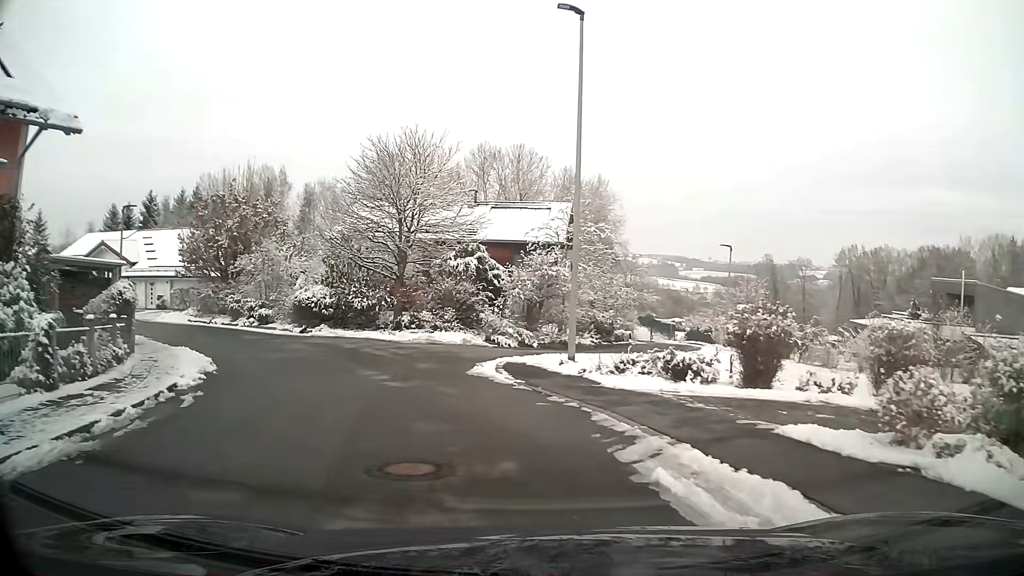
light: Day
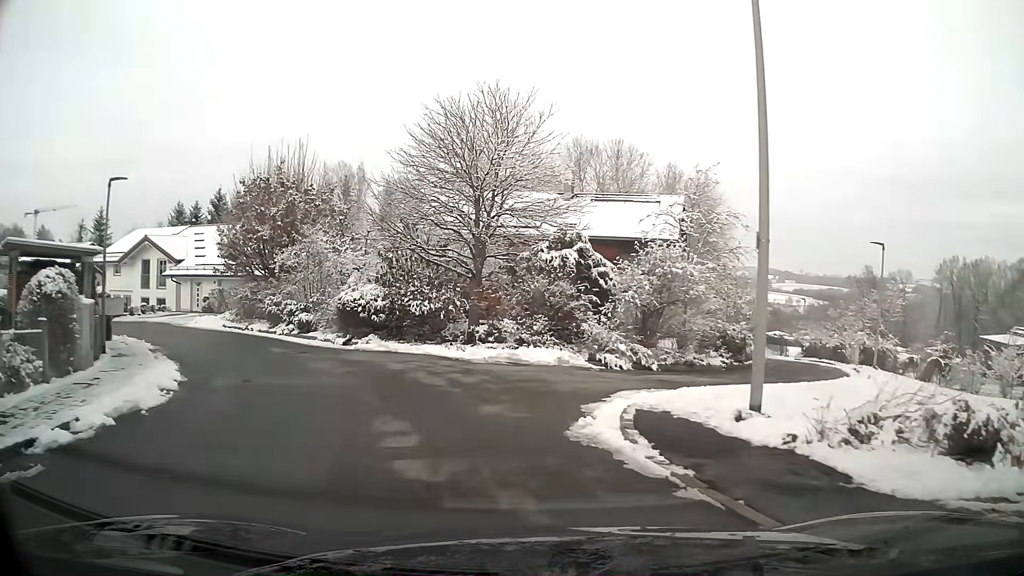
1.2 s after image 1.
(-0.5, +6.5) m; -8°
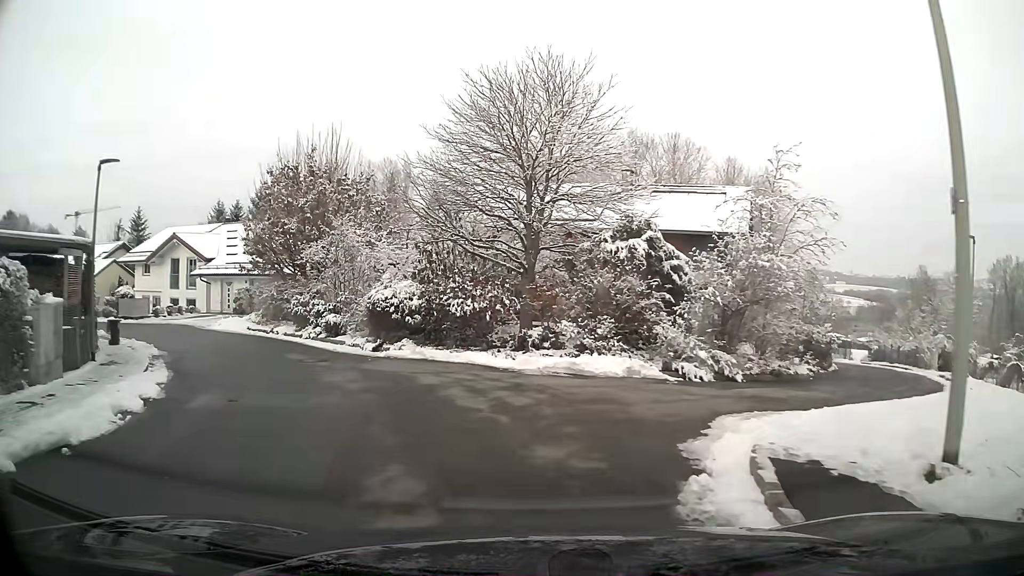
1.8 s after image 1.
(-0.1, +3.1) m; -5°
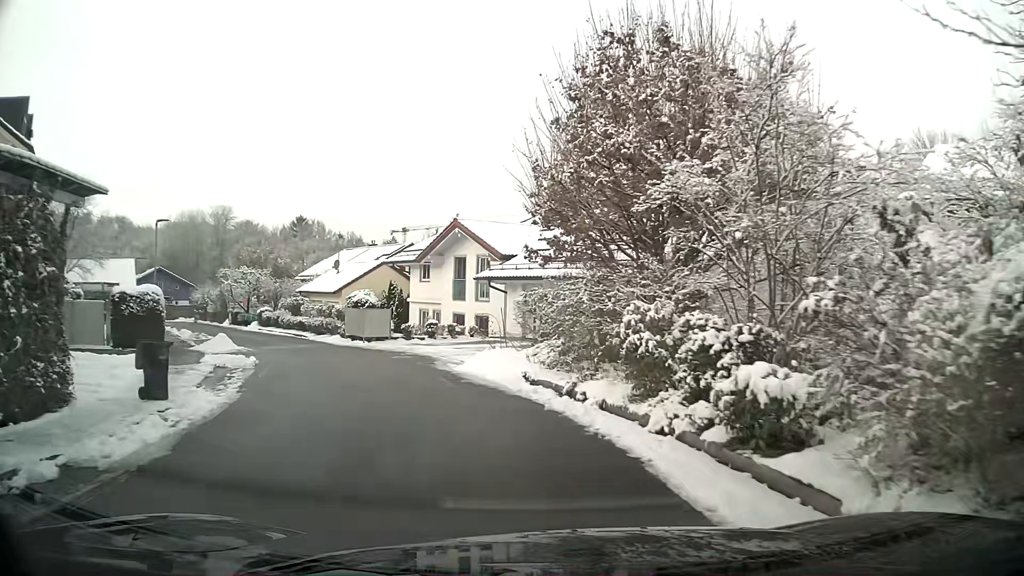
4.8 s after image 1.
(-4.5, +15.7) m; -30°
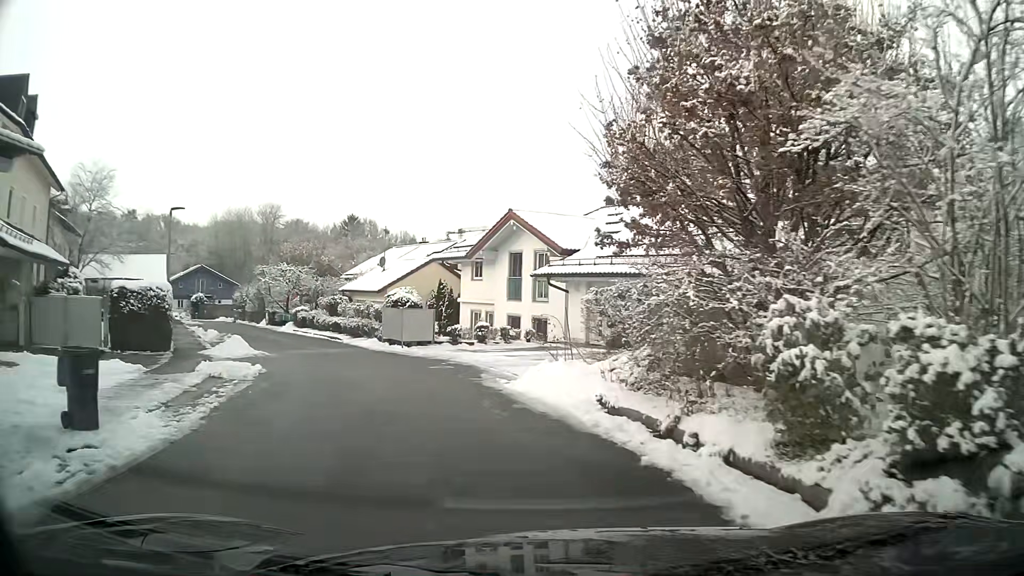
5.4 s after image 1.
(-0.1, +3.5) m; -5°
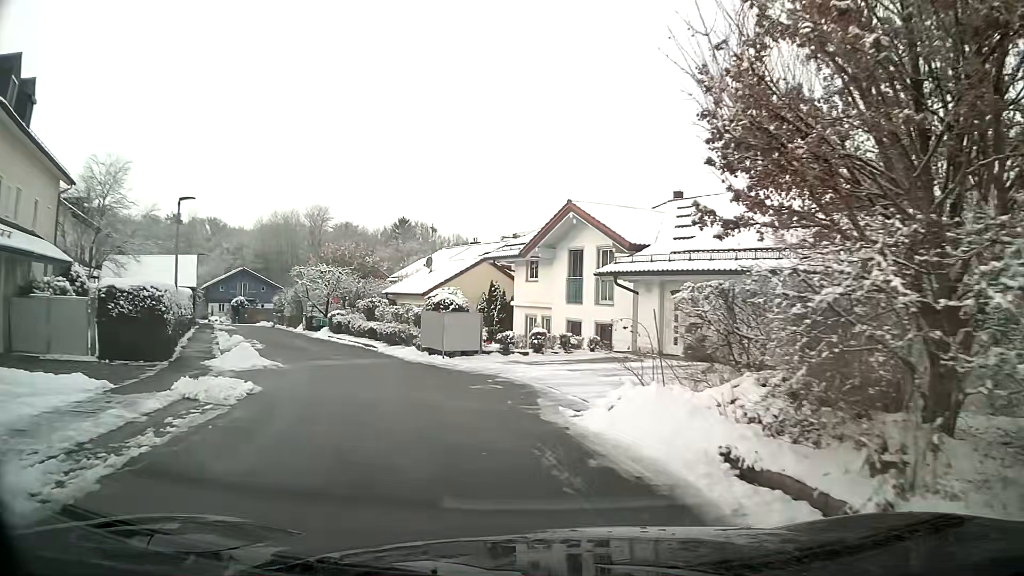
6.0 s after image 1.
(-0.1, +3.5) m; -5°
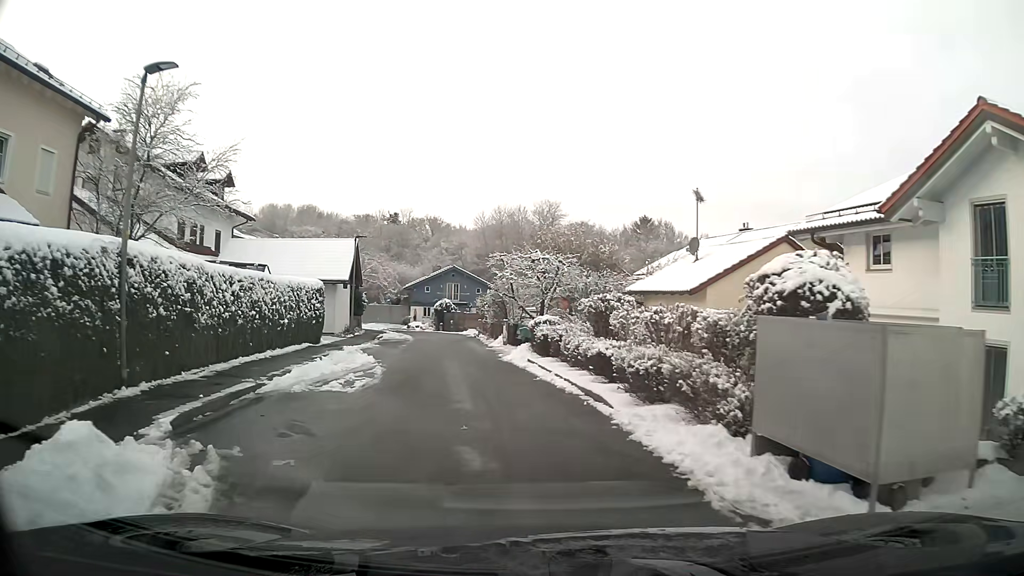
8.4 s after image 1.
(-2.5, +14.1) m; -19°
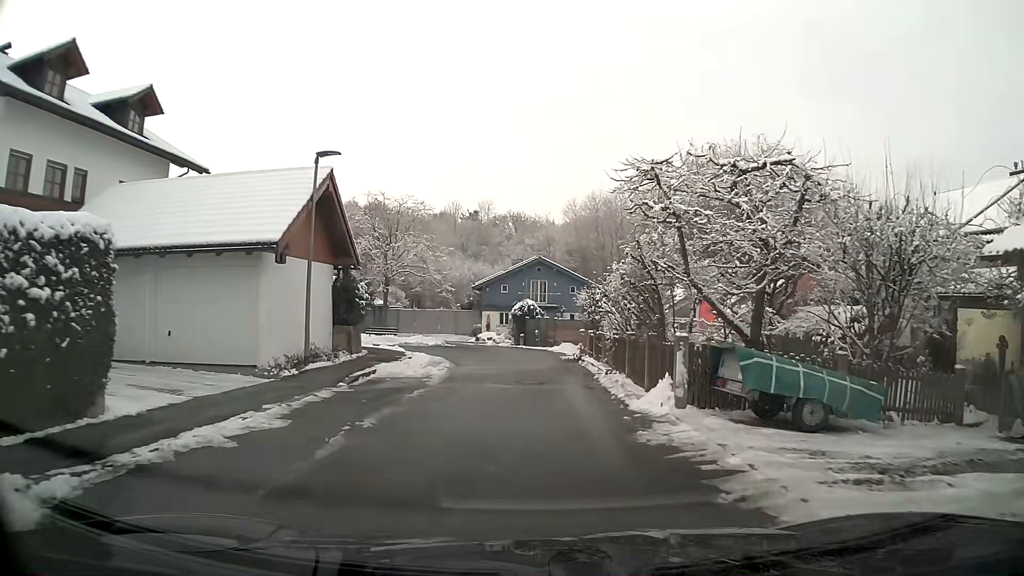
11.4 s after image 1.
(-1.4, +19.4) m; -6°
(0, +10) (0, +20) (0, +30) (-1, +40) (-7, +48) (-16, +44) (-12, +35) (-5, +28) (-2, +18) (-2, +9) m
